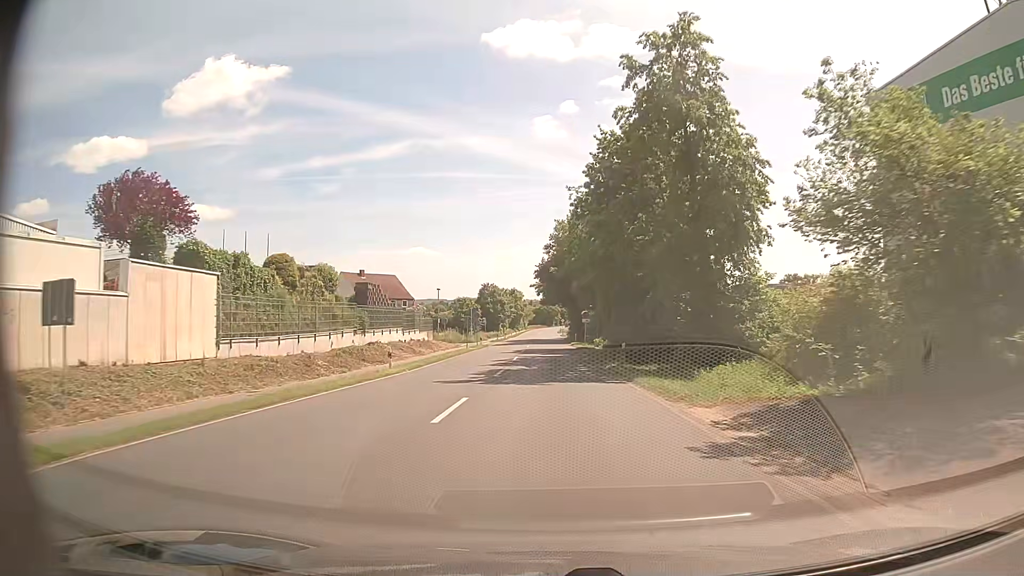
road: secondary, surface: asphalt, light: Day
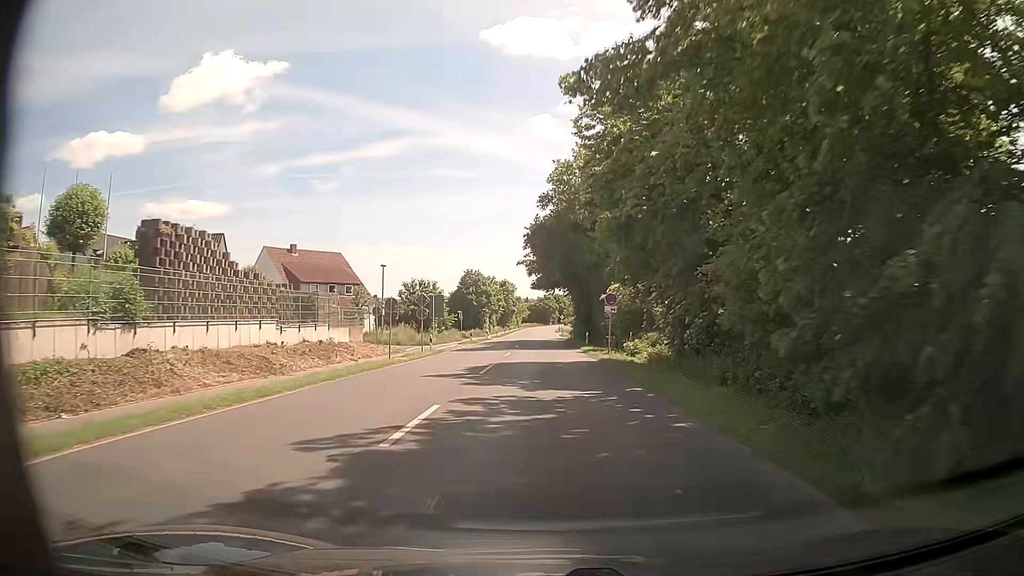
(-0.2, +26.2) m; -2°
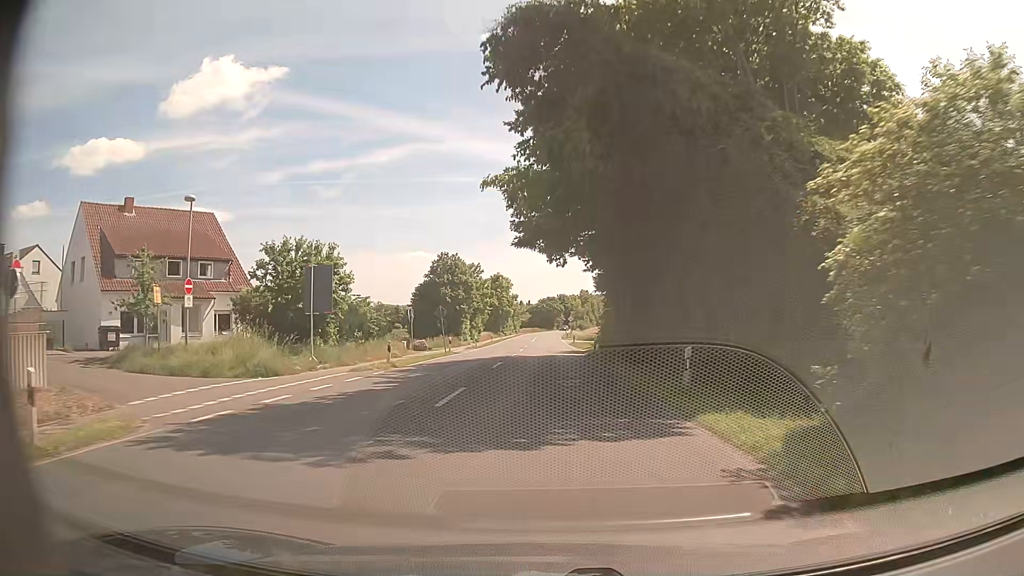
(+1.0, +31.8) m; +2°
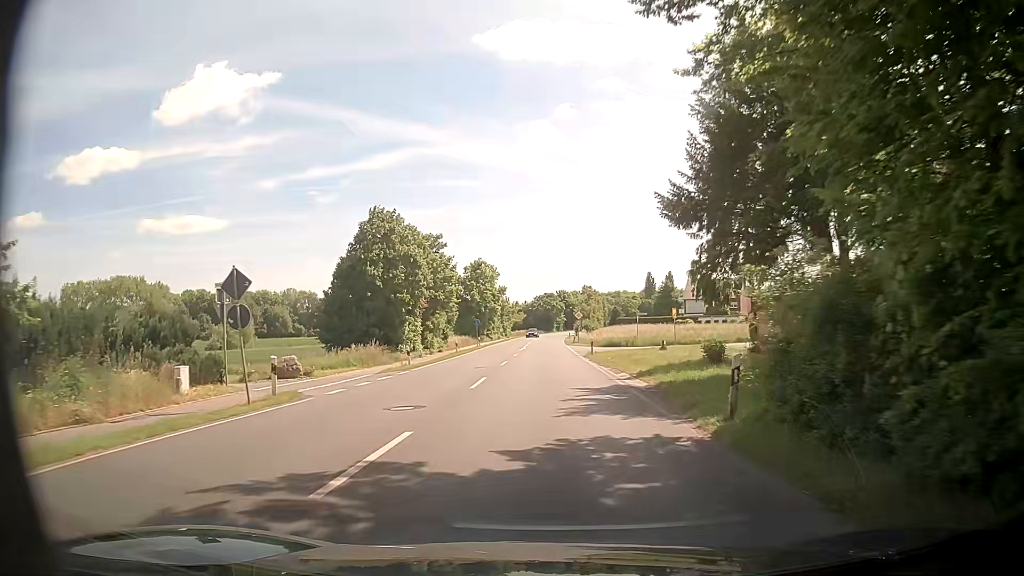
(-0.5, +30.2) m; 0°
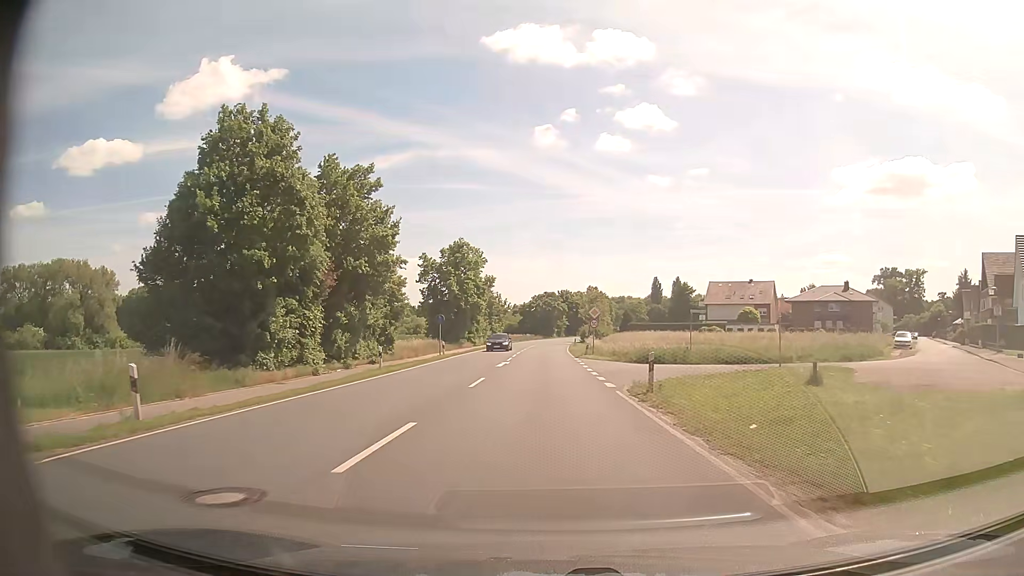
(-0.2, +23.0) m; 0°
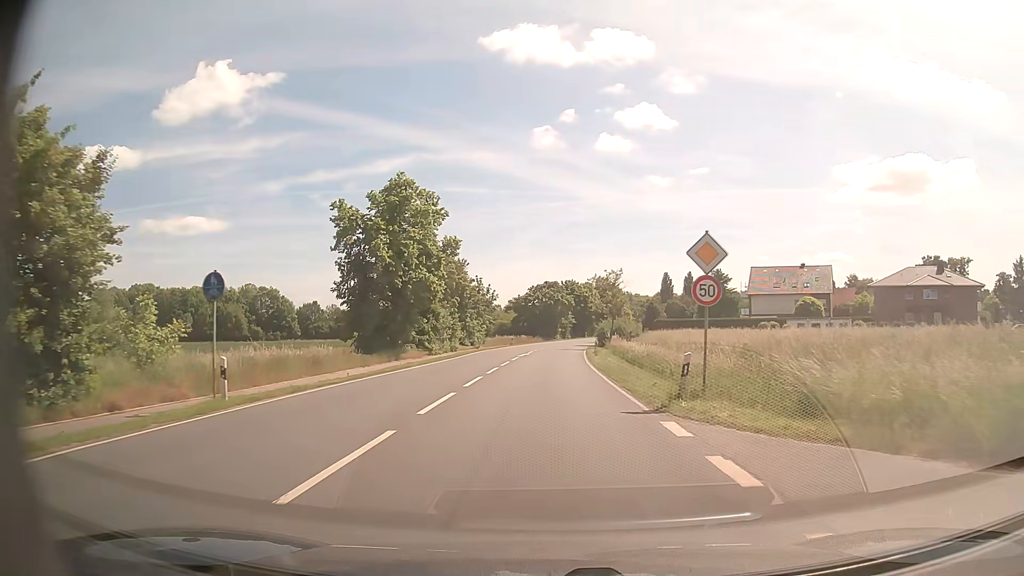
(-0.2, +31.5) m; 0°
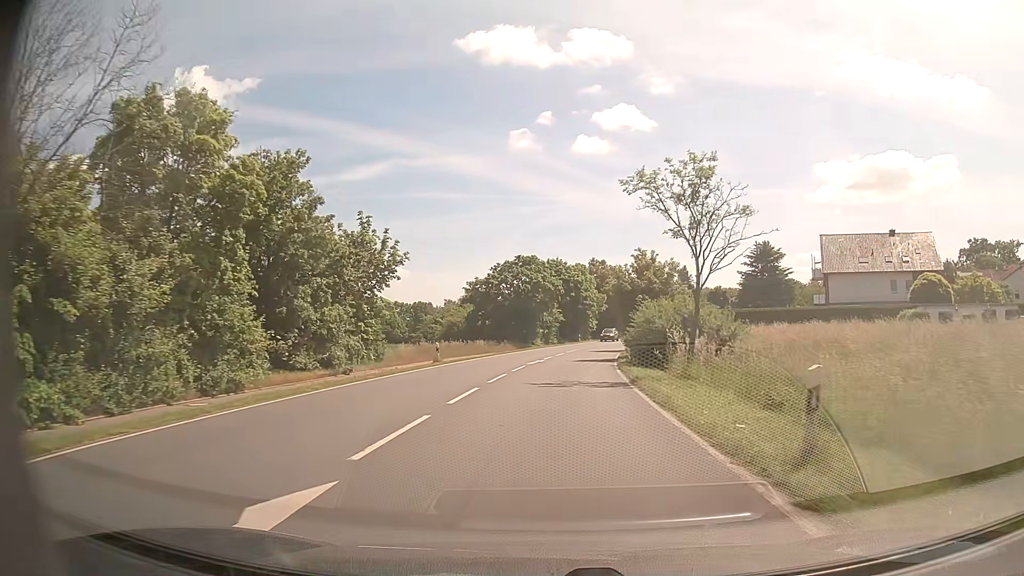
(+0.3, +40.4) m; +2°
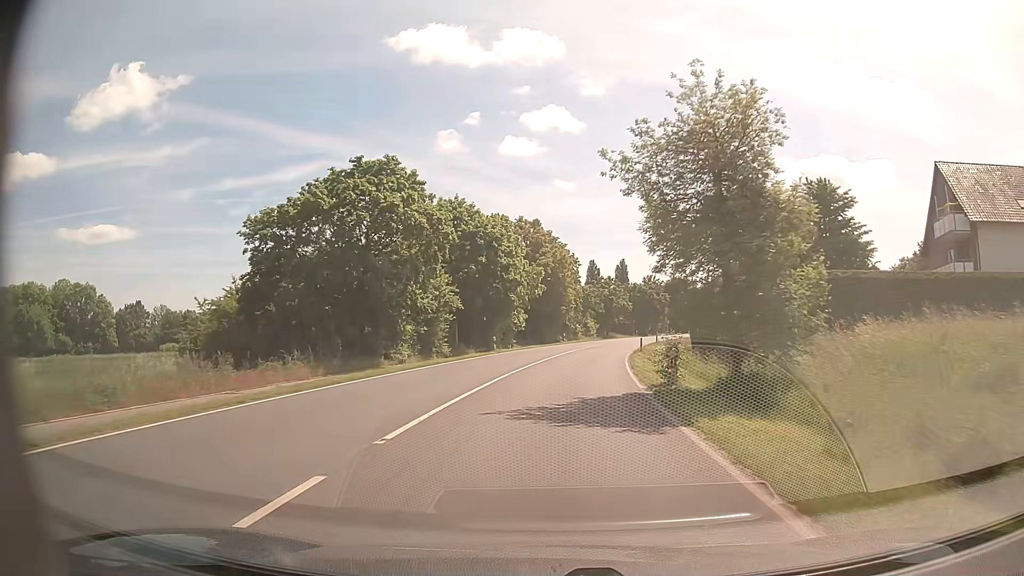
(+2.2, +41.0) m; +7°
(0, +10) (0, +20) (+1, +30) (+2, +40) (+3, +50) (+5, +60) (+8, +69) (+10, +79) (+13, +89) (+16, +98) m
